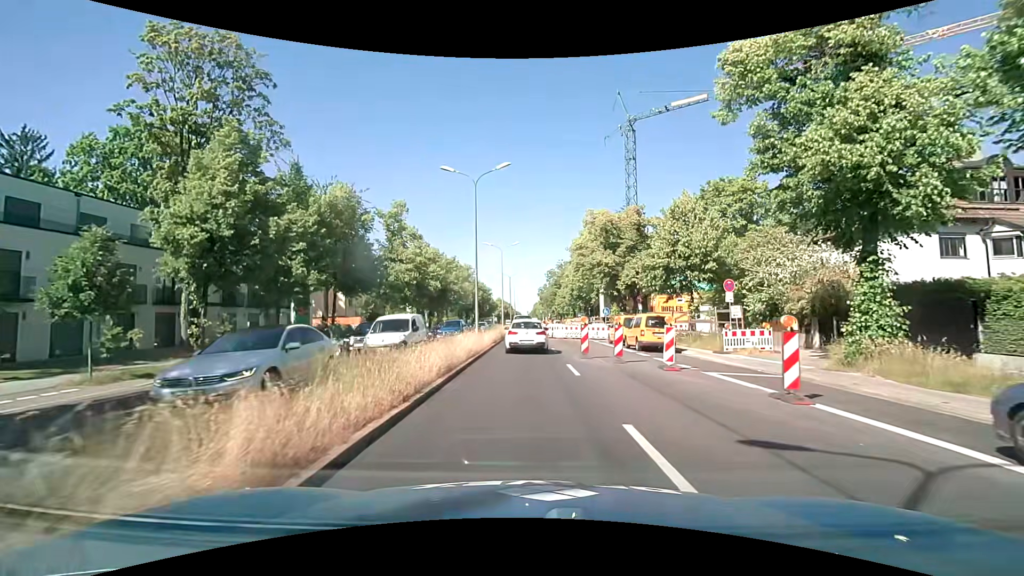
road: primary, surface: asphalt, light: Day
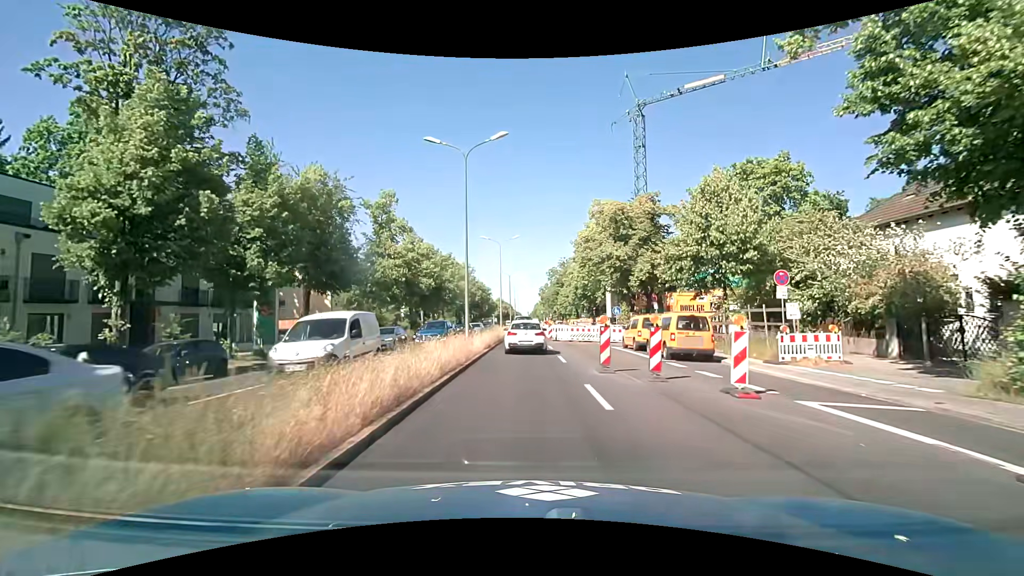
(0.0, +4.9) m; 0°
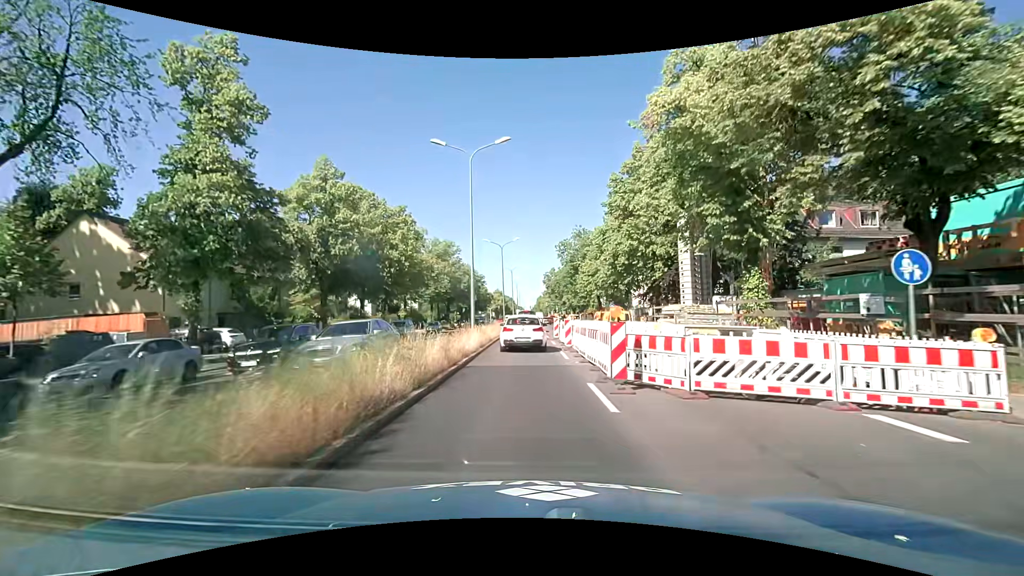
(-0.3, +28.1) m; -1°
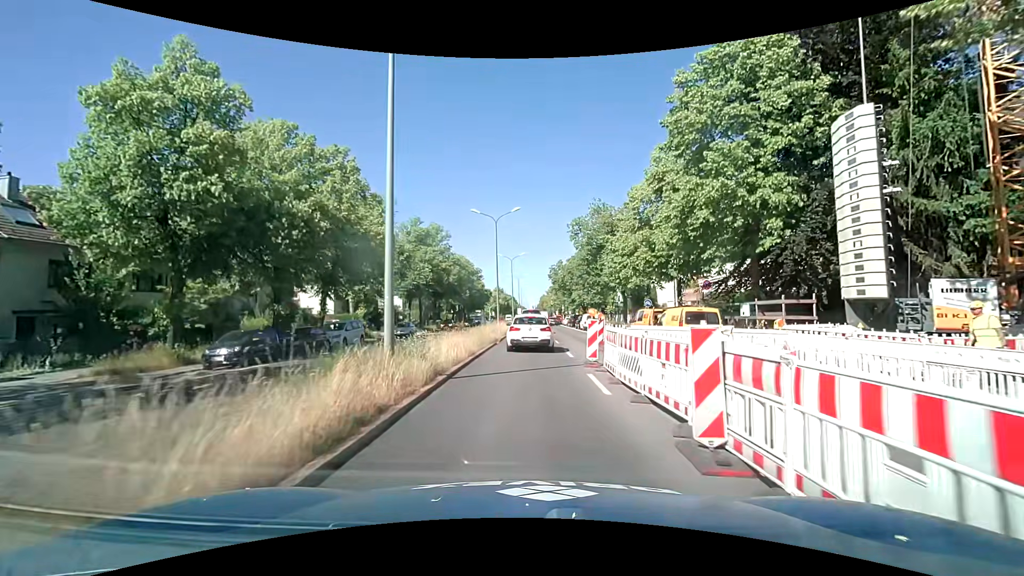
(-0.1, +15.4) m; 0°
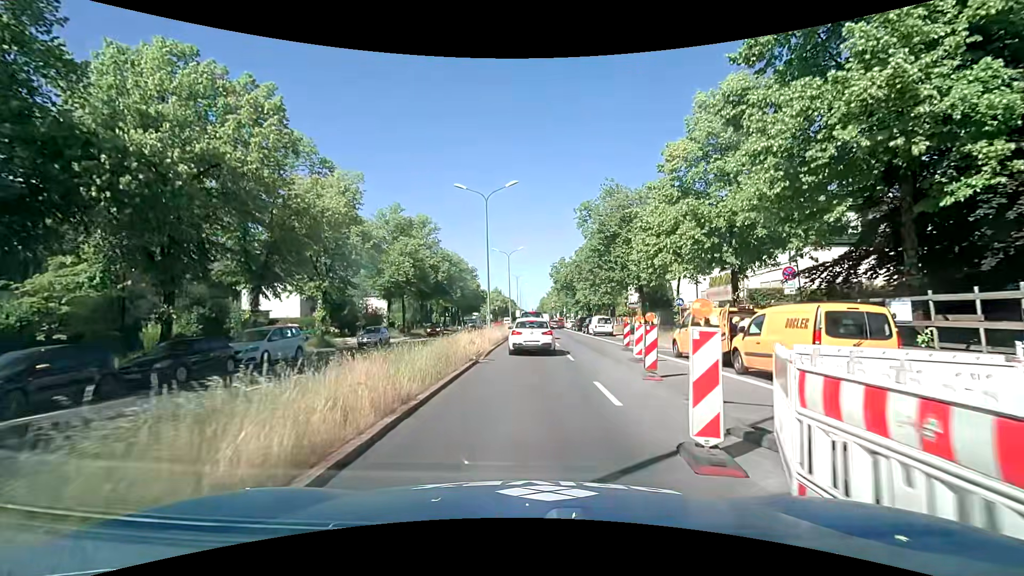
(0.0, +8.7) m; 0°
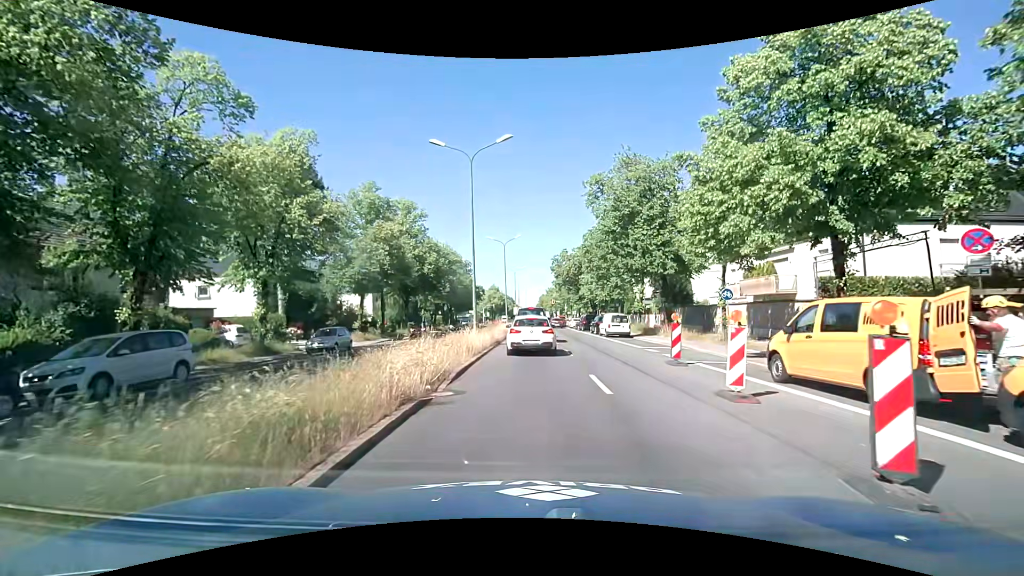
(+0.1, +7.9) m; 0°
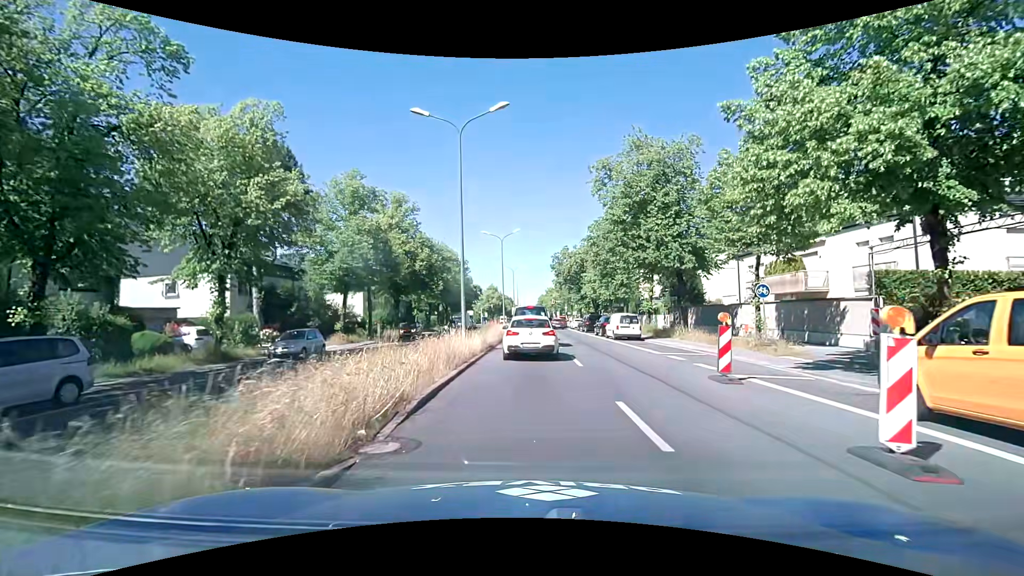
(0.0, +3.8) m; 0°
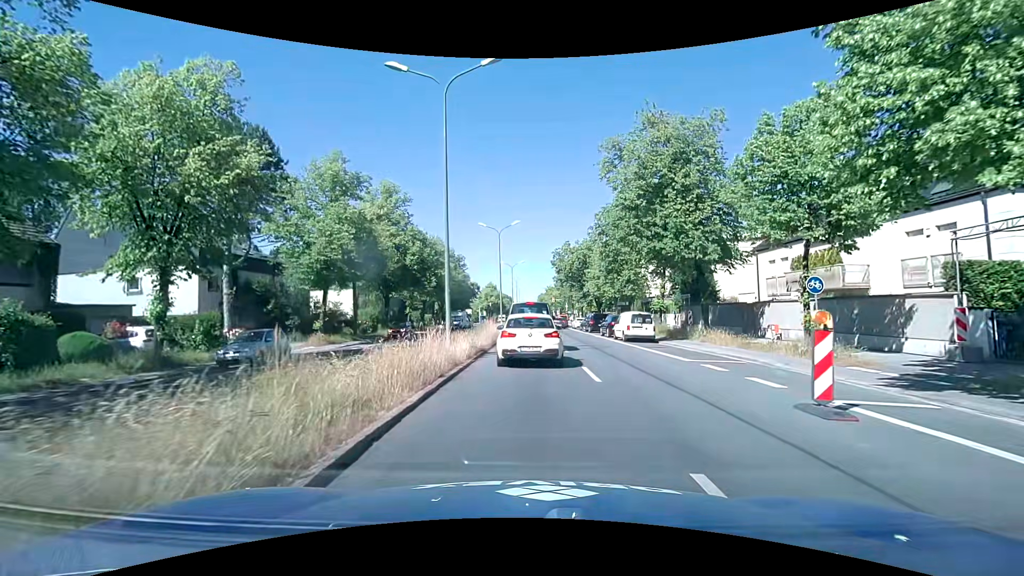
(0.0, +3.8) m; 0°
